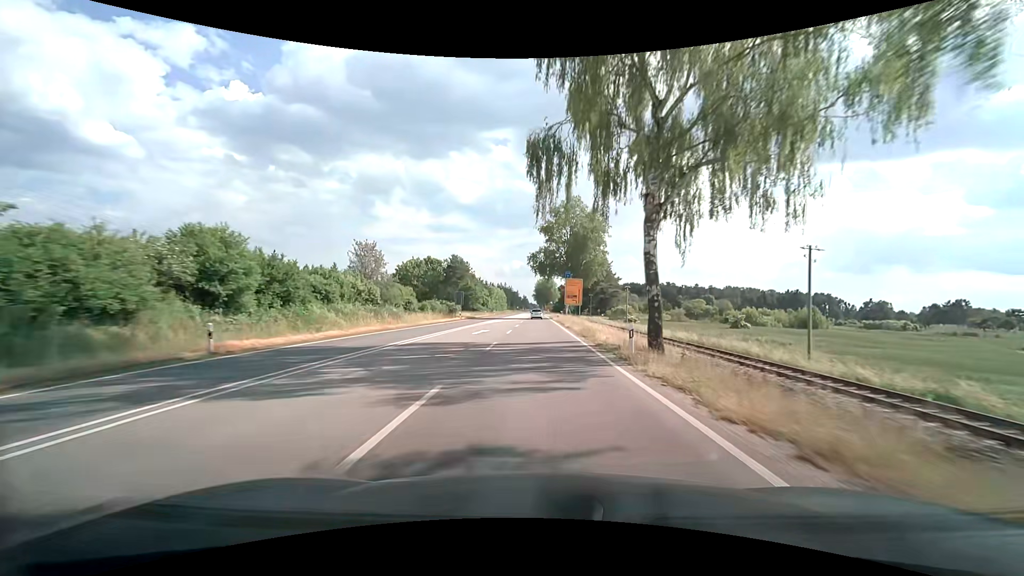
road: trunk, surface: asphalt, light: Day
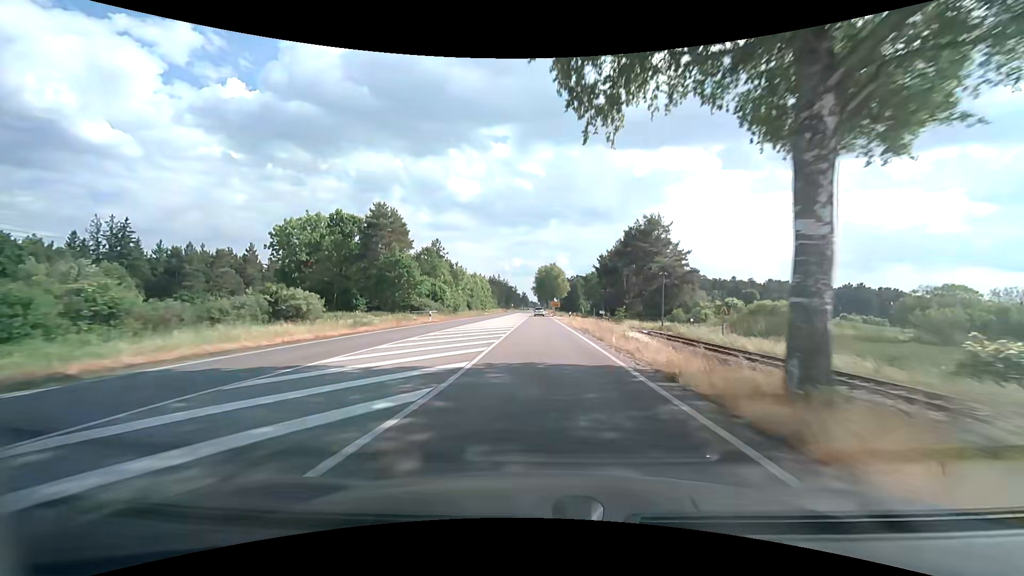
(-0.1, +70.4) m; 0°
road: primary
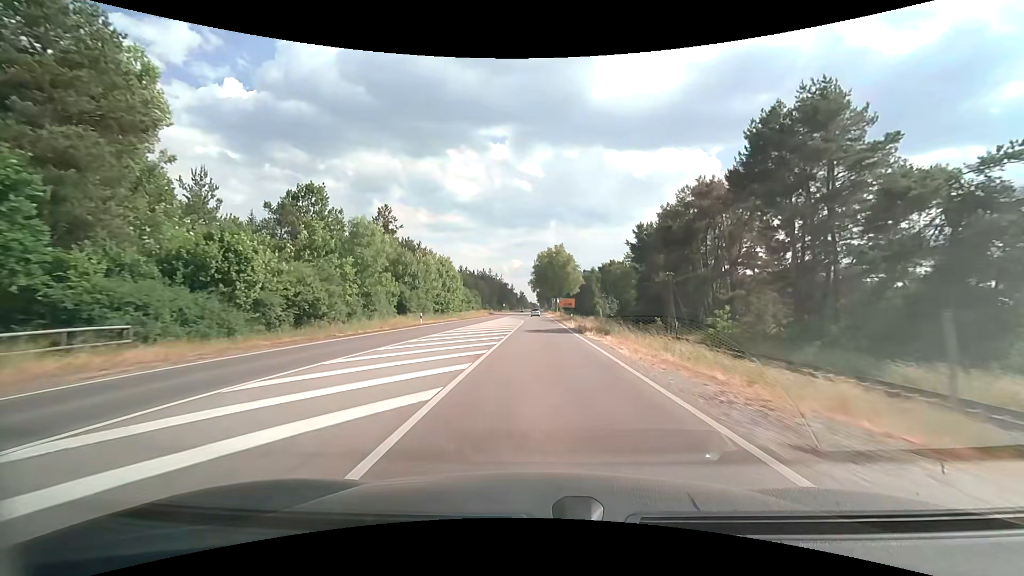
(0.0, +53.5) m; 0°
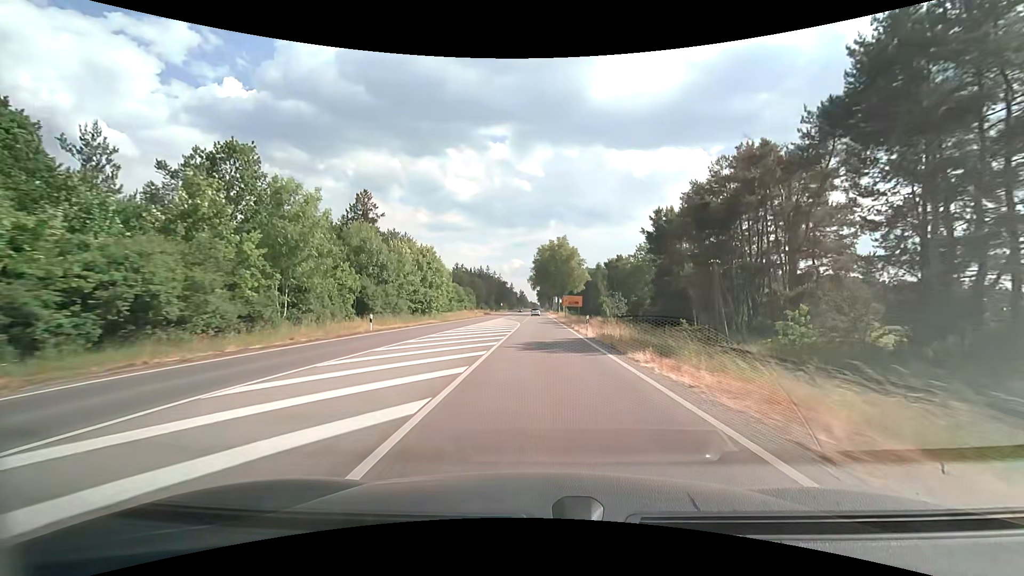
(0.0, +12.8) m; 0°
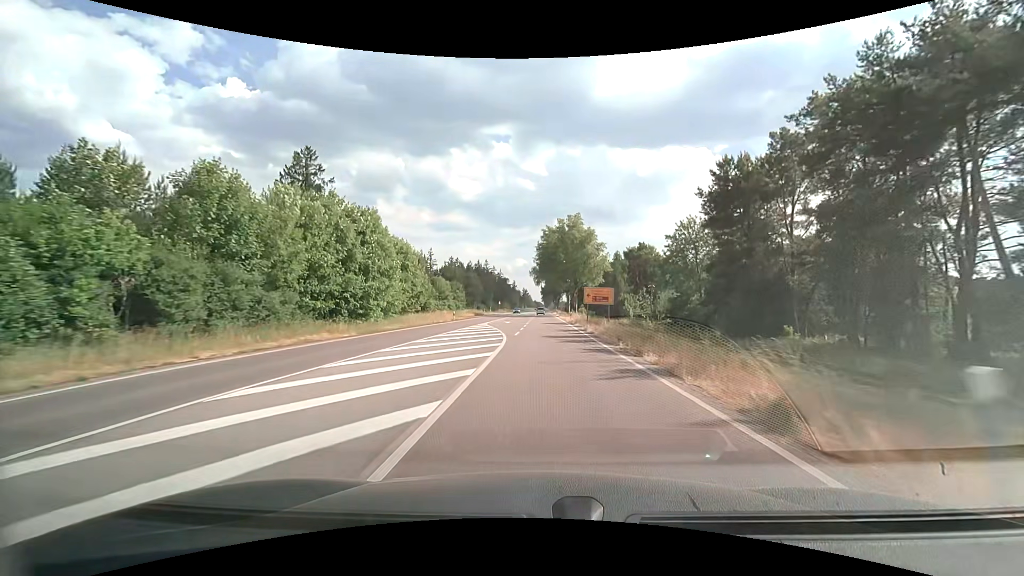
(-0.1, +24.9) m; -1°
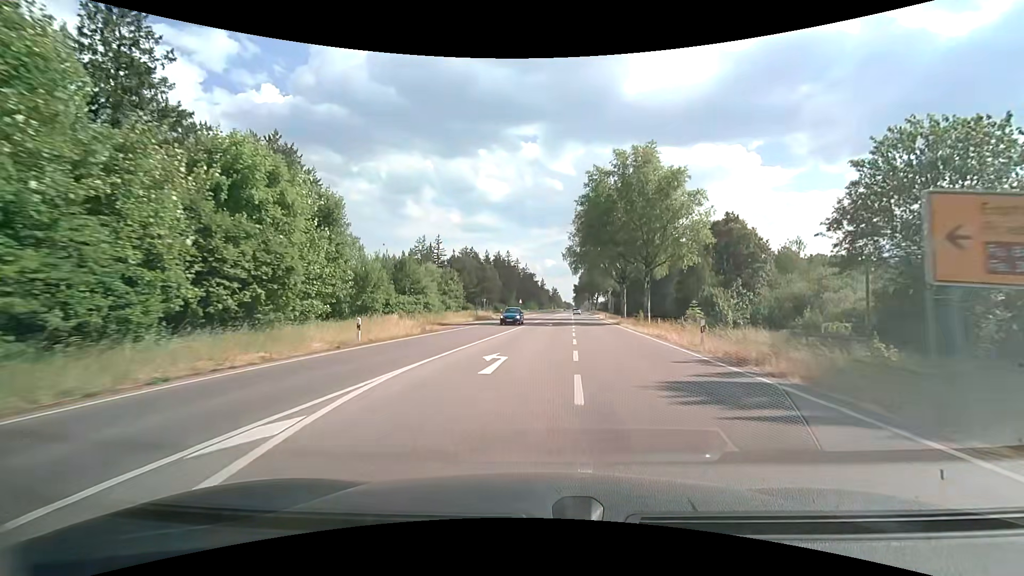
(-0.9, +35.6) m; -3°
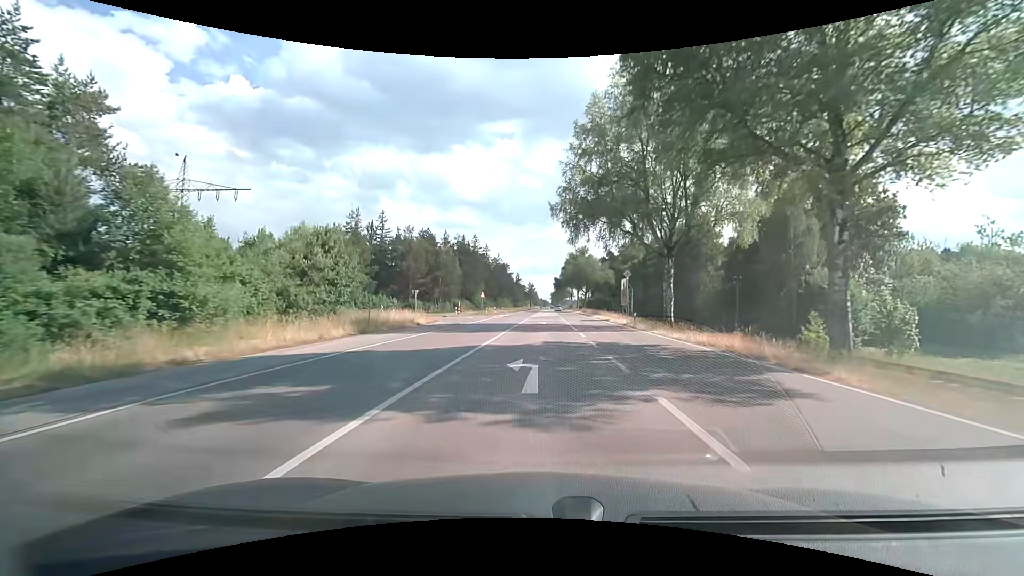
(+0.7, +32.4) m; +3°
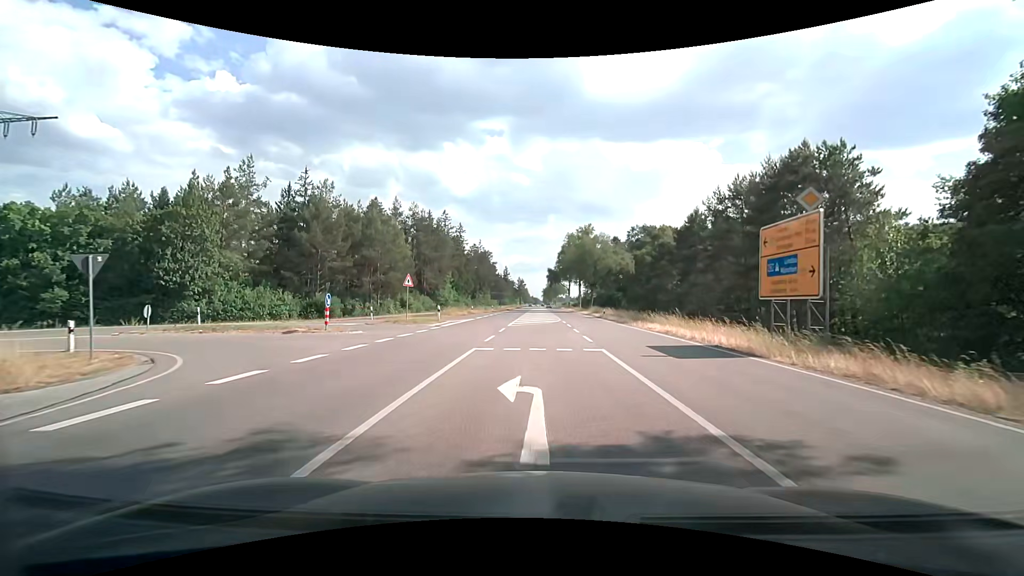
(+0.5, +33.0) m; +1°
(0, +10) (-2, +20) (-8, +27) (-18, +28) (-27, +24) (-36, +20) (-45, +14) (-53, +8) (-60, +1) (-66, -7) m
